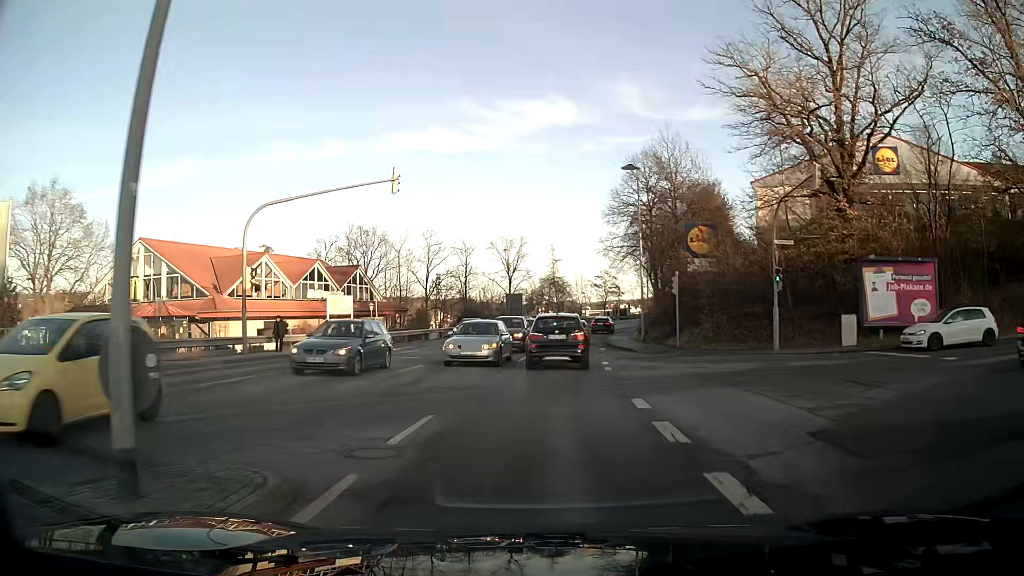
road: tertiary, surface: asphalt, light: Day
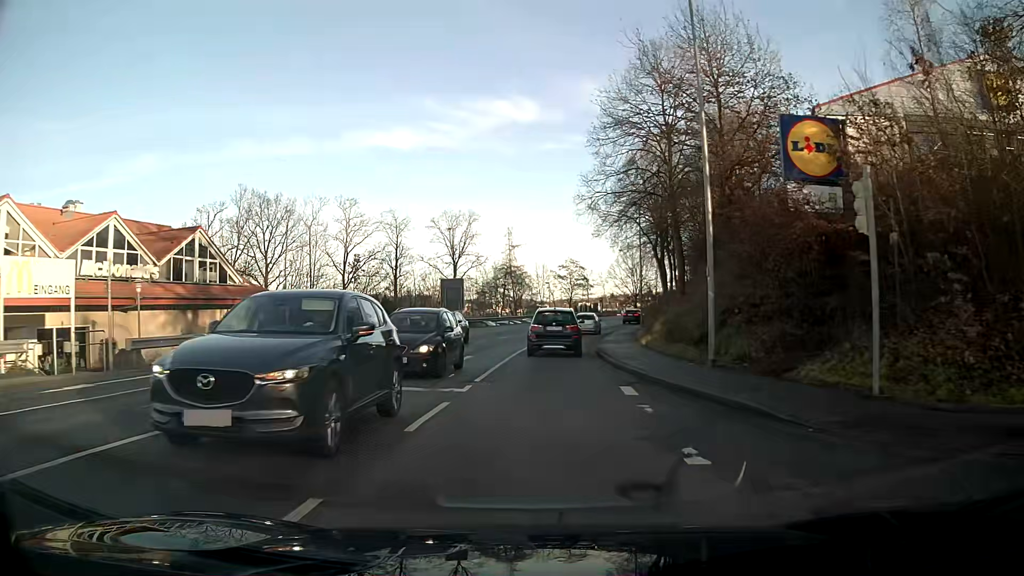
(+0.8, +22.7) m; +3°
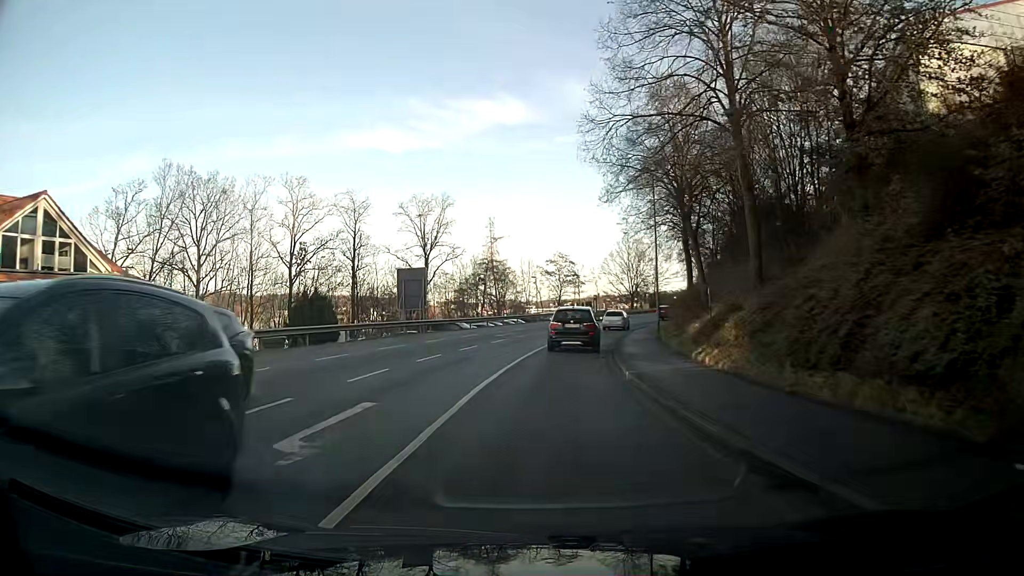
(+0.1, +12.8) m; +1°
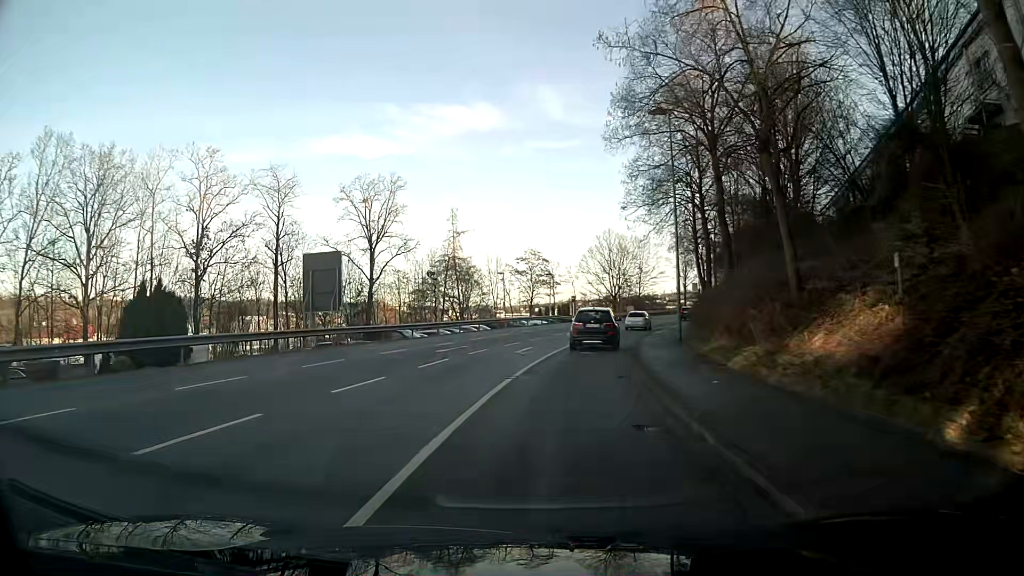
(+0.3, +13.4) m; +3°
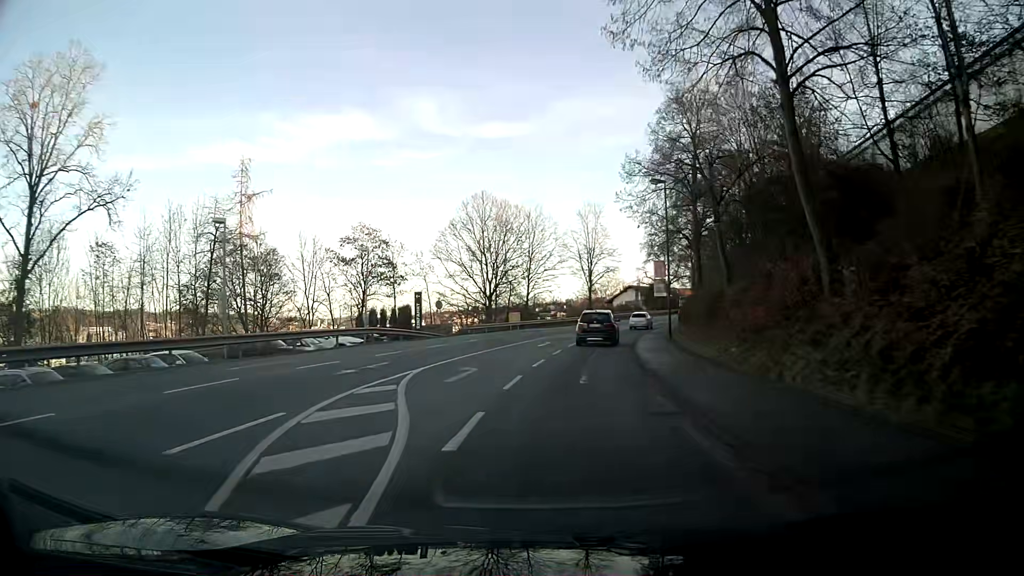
(+3.4, +34.8) m; +11°
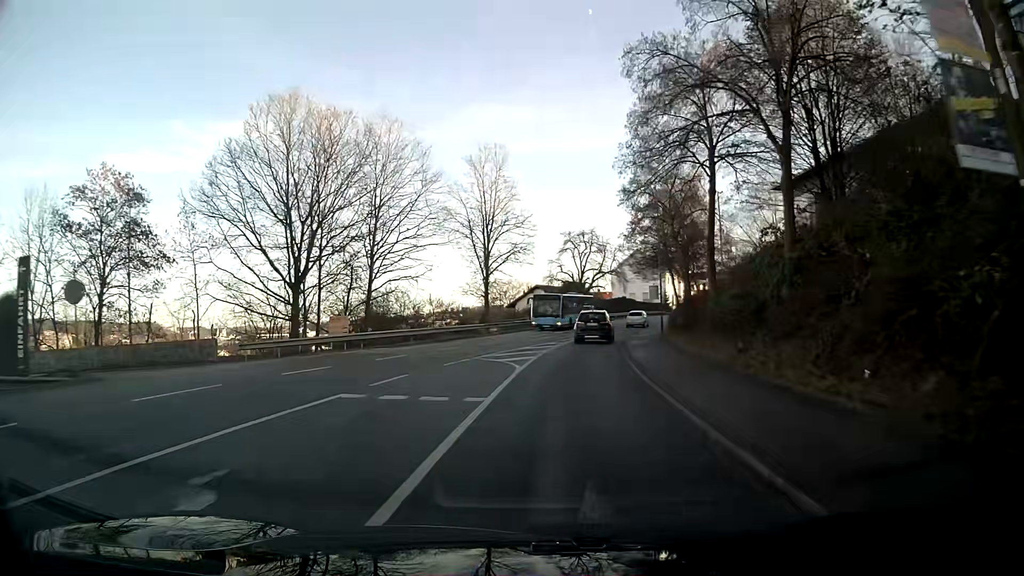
(+2.4, +29.9) m; +9°
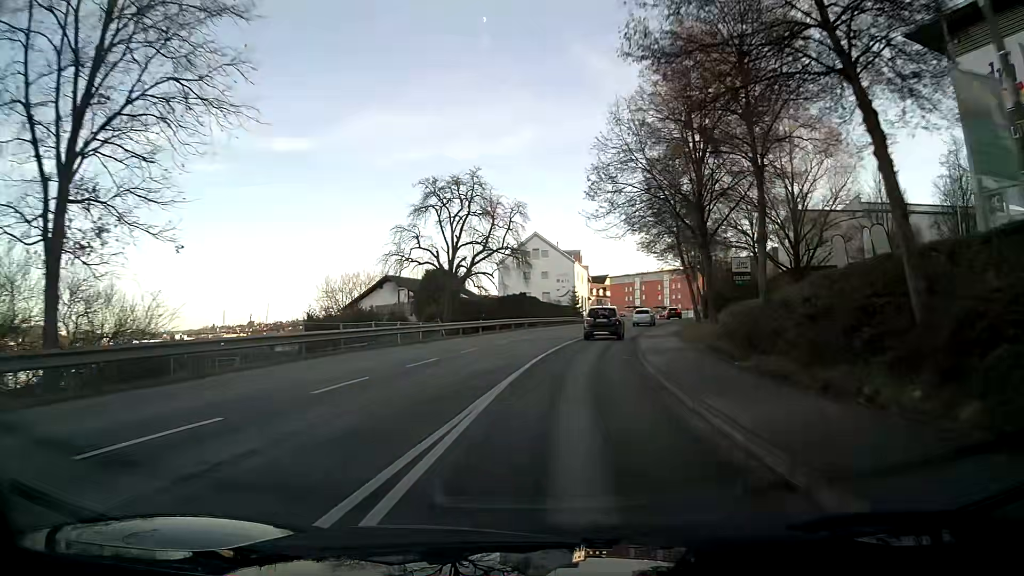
(+3.3, +38.9) m; +10°
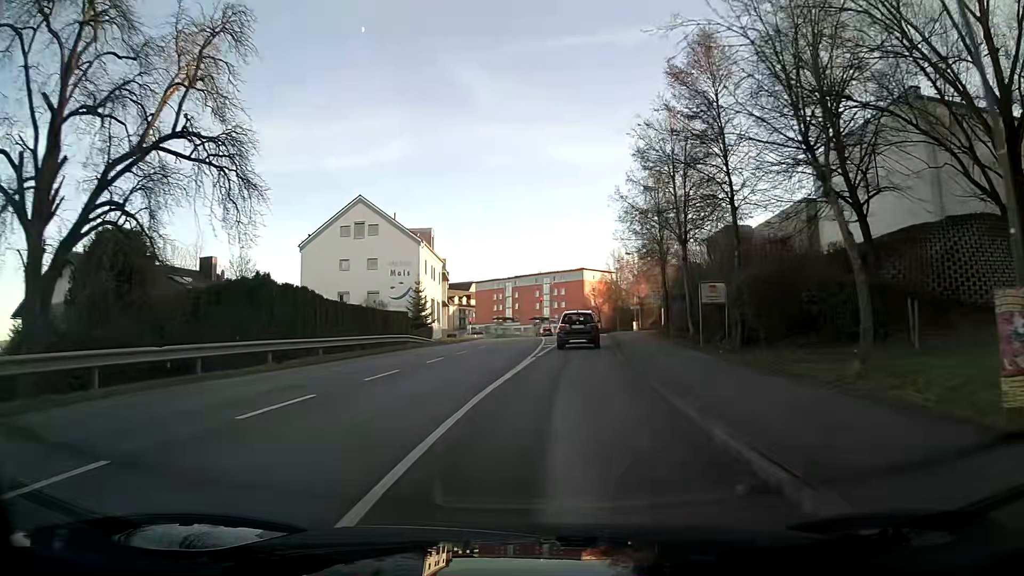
(+4.0, +37.5) m; +12°
(0, +10) (+1, +20) (+1, +30) (+2, +40) (+3, +50) (+4, +60) (+5, +70) (+6, +80) (+5, +90) (+4, +100) m
